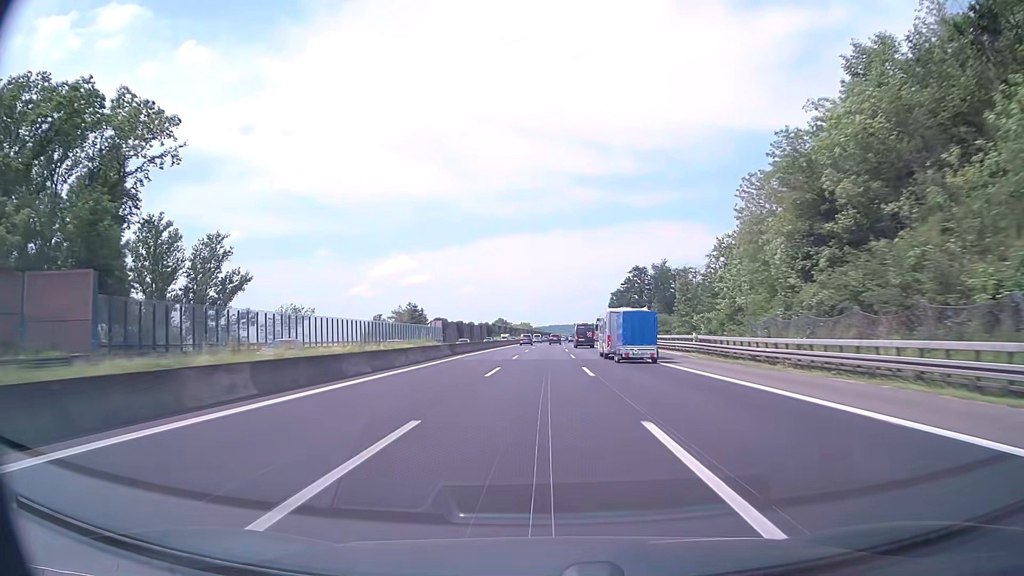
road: motorway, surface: asphalt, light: Day
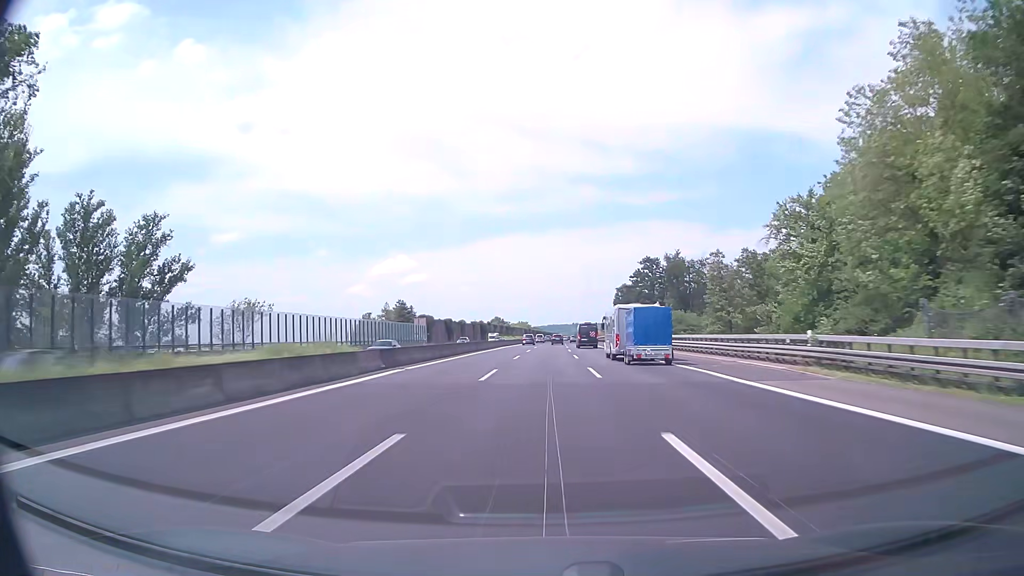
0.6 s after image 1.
(0.0, +19.4) m; 0°
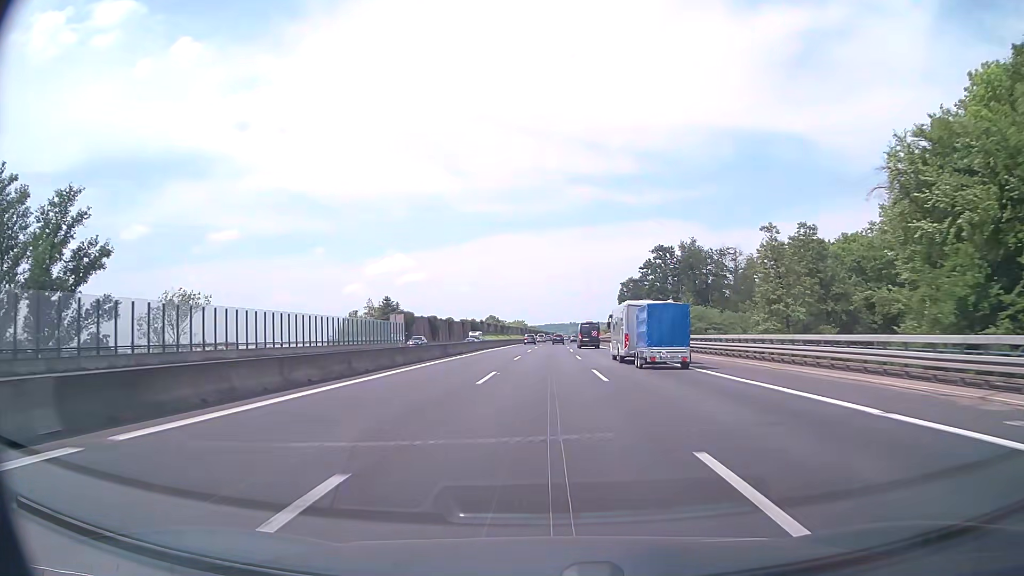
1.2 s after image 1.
(0.0, +19.4) m; 0°
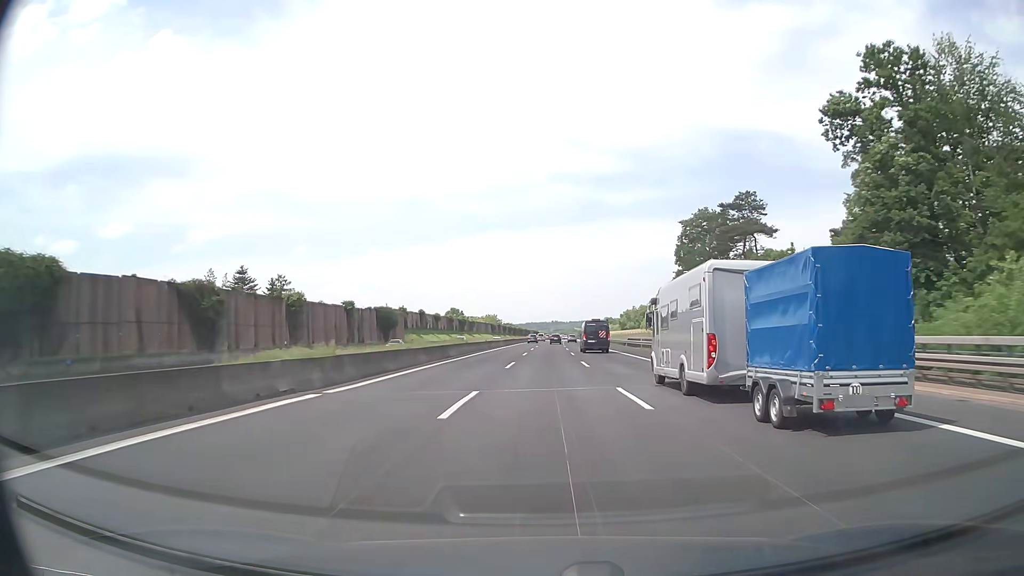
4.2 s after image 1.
(+1.4, +96.9) m; +2°
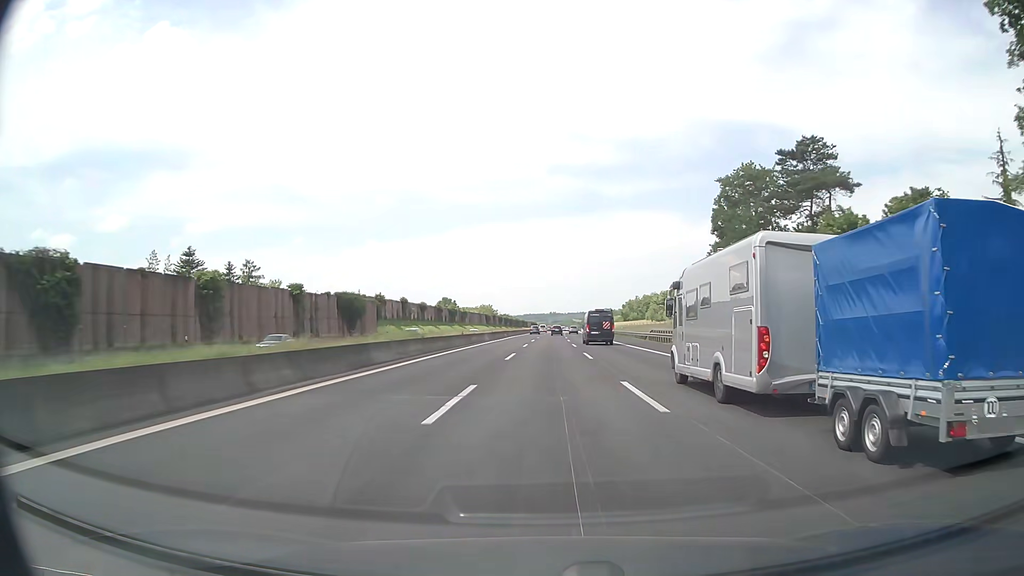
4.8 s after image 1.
(0.0, +19.4) m; 0°
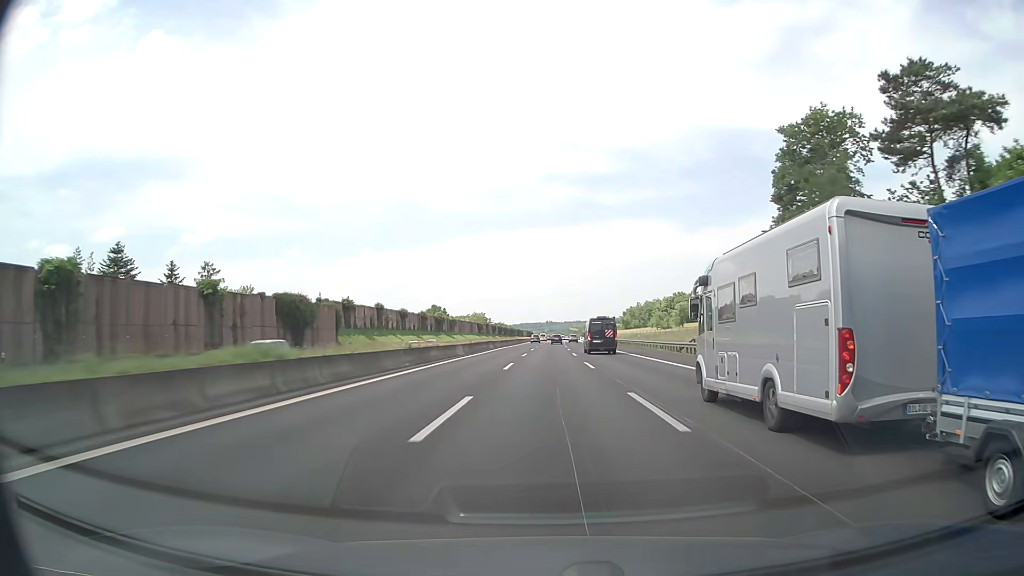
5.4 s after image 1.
(0.0, +19.4) m; 0°
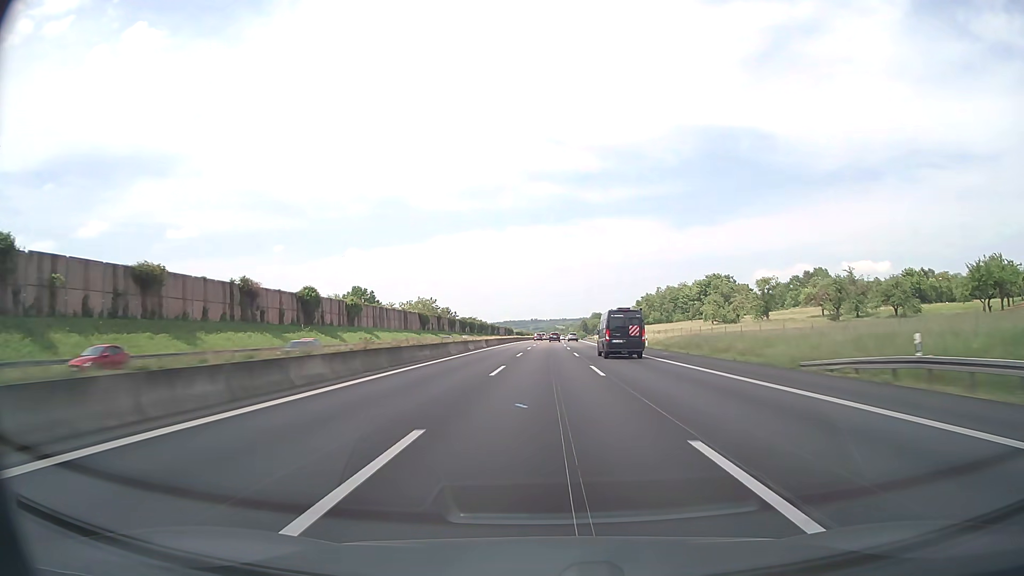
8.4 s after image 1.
(+1.1, +96.9) m; +1°
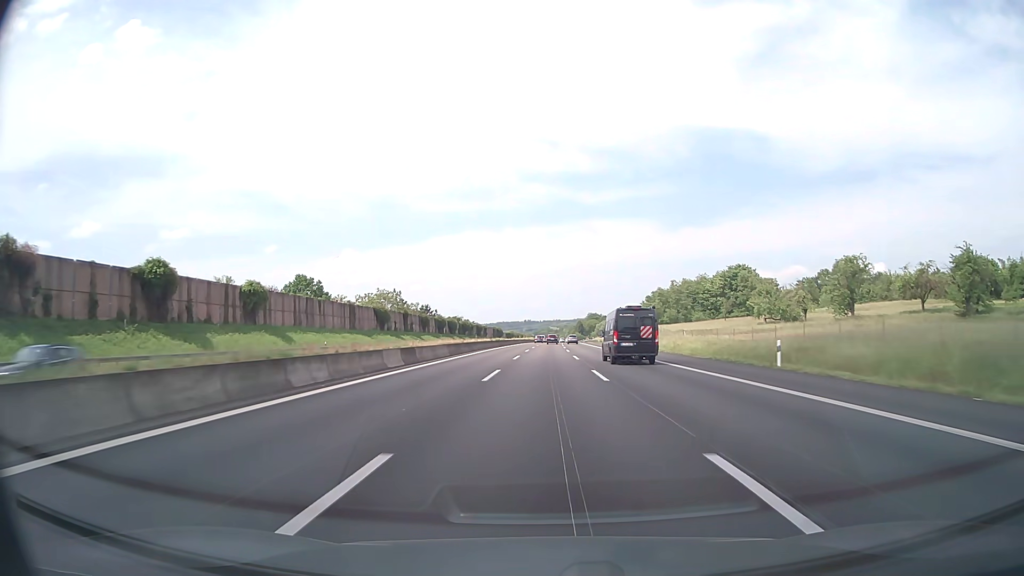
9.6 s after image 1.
(+0.2, +38.7) m; +1°
(0, +10) (0, +20) (0, +30) (0, +40) (0, +50) (0, +60) (+1, +70) (+1, +80) (+1, +90) (+1, +100) m
